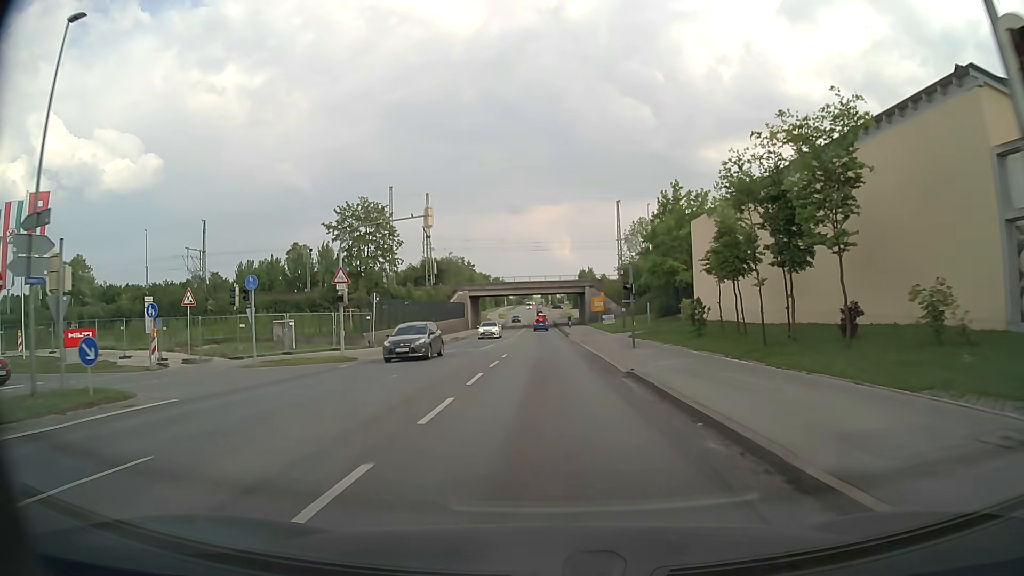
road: secondary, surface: asphalt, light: Day
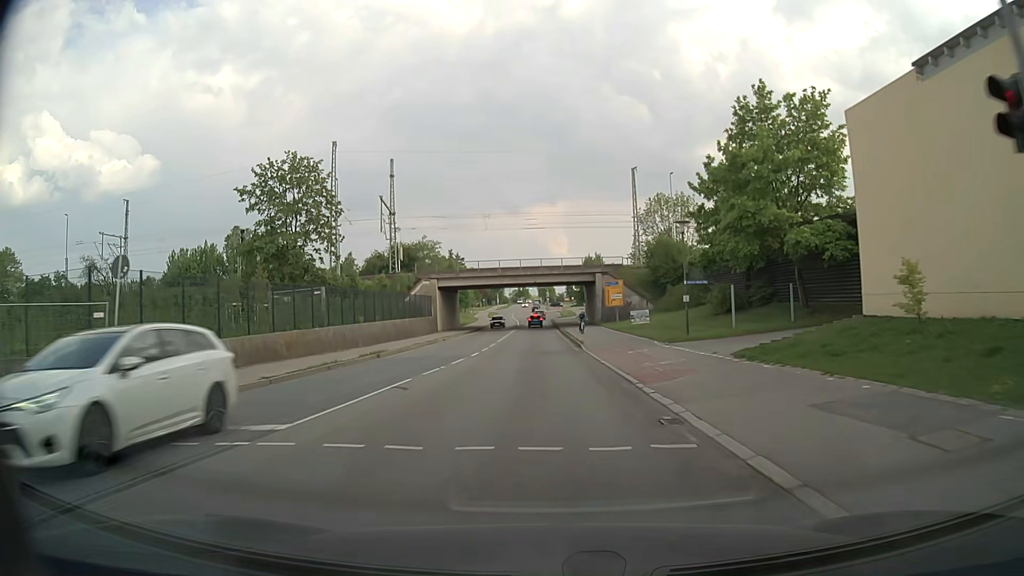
(+0.1, +25.1) m; 0°
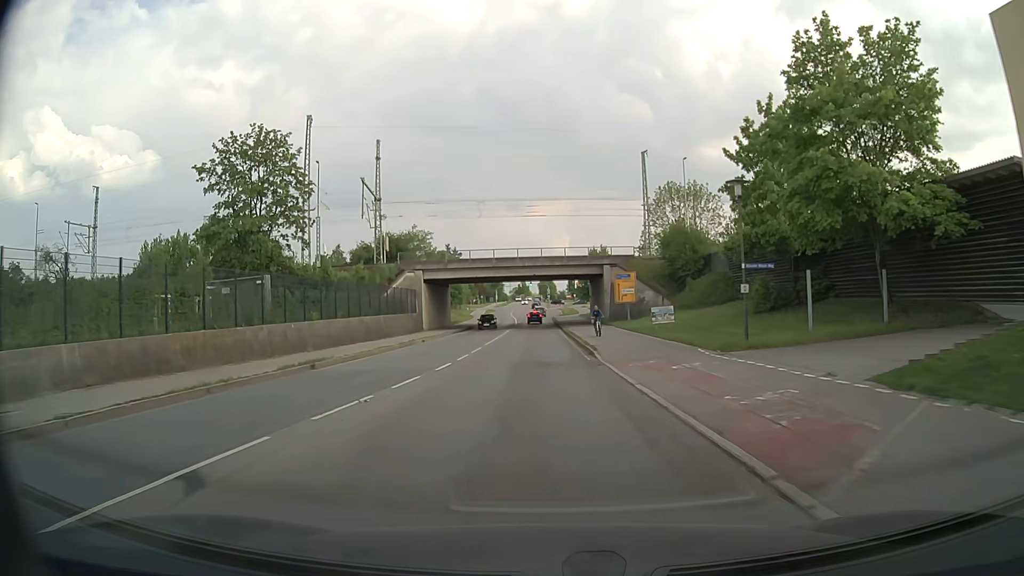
(0.0, +8.6) m; 0°
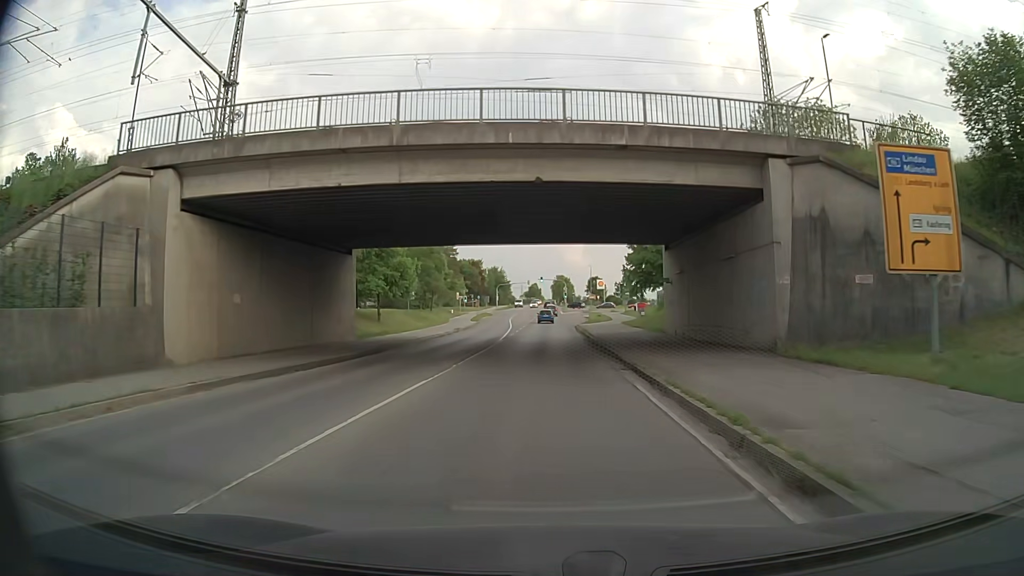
(-0.4, +43.9) m; -1°
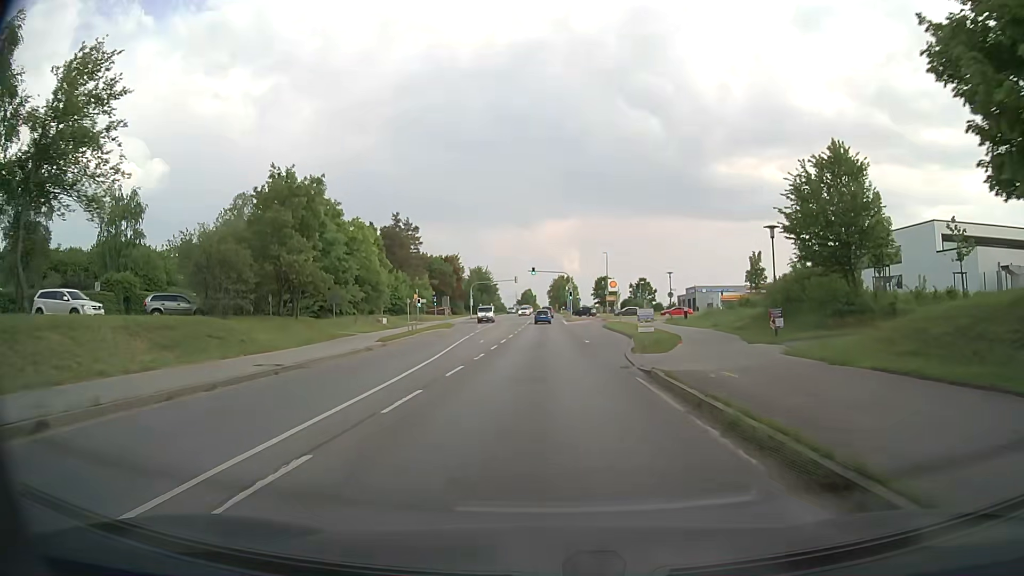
(-0.3, +44.0) m; 0°
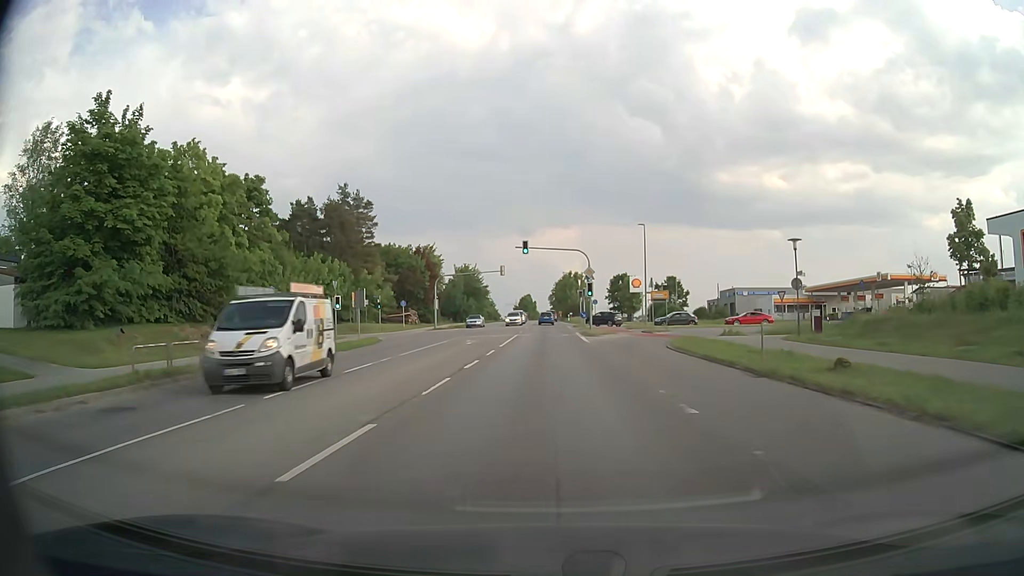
(0.0, +34.5) m; 0°
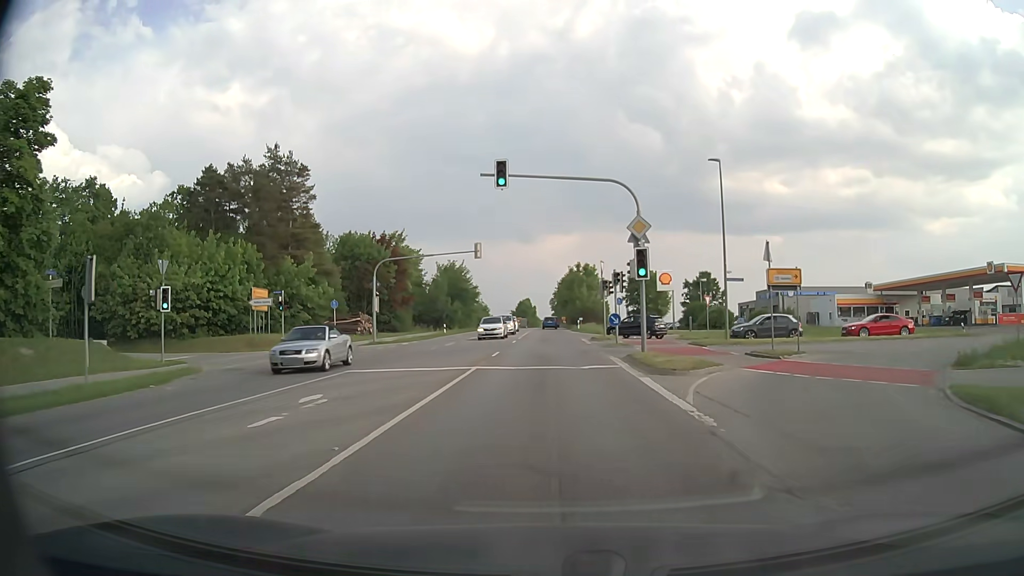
(0.0, +25.4) m; 0°
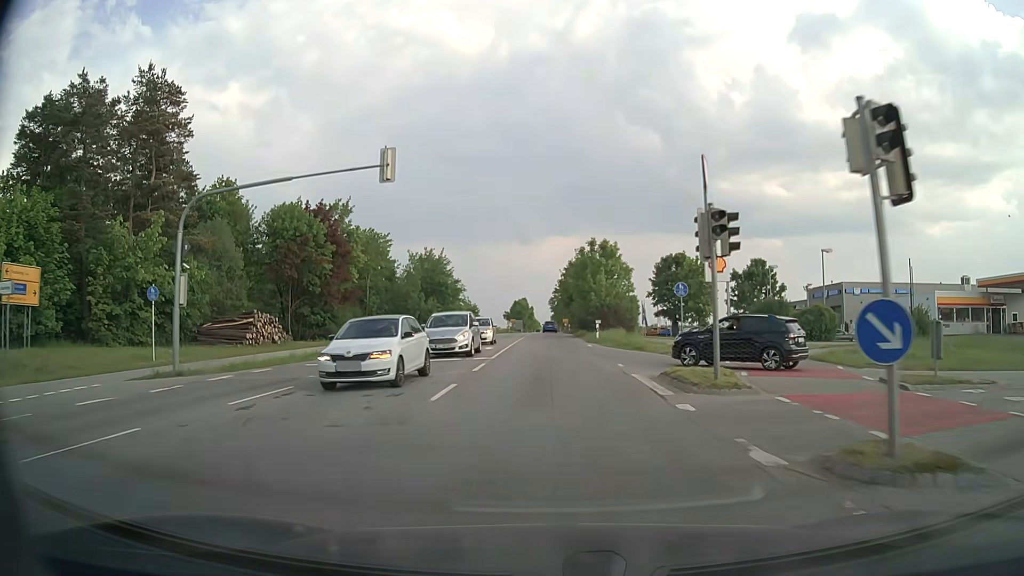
(0.0, +25.3) m; 0°
(0, +10) (0, +20) (0, +30) (0, +40) (0, +50) (0, +60) (+1, +70) (+1, +80) (+1, +90) (+1, +100) m
